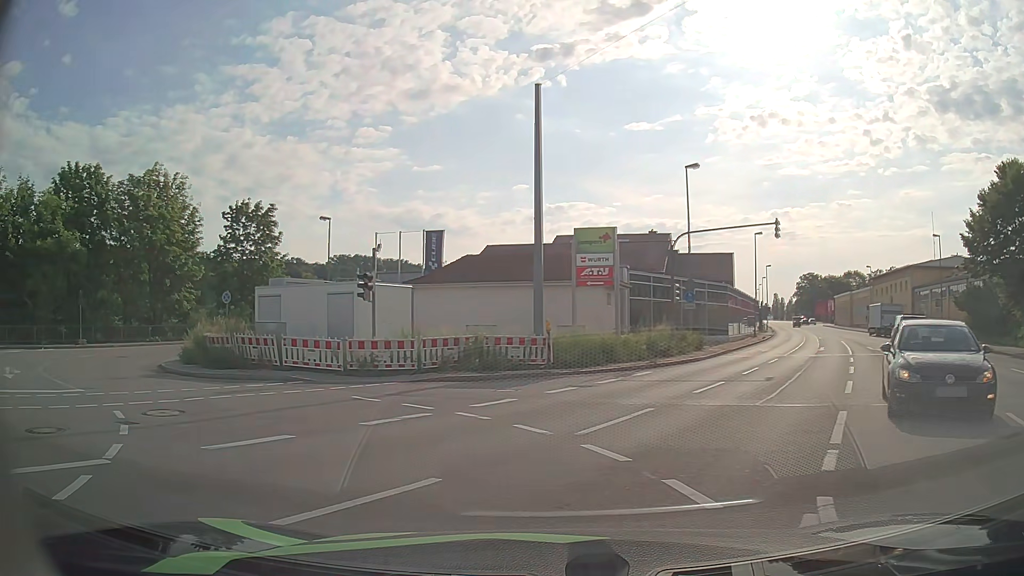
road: primary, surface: asphalt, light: Day
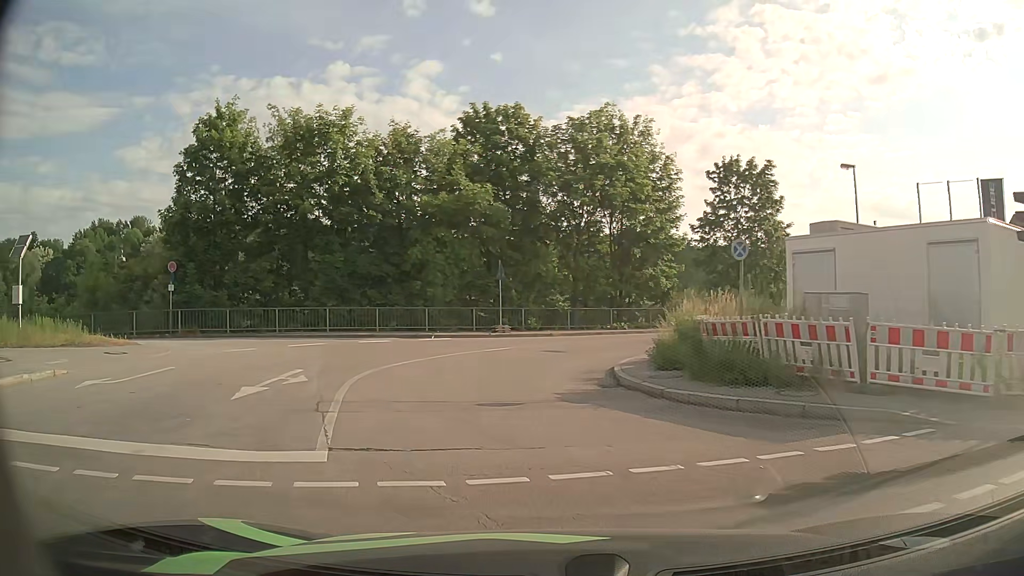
(-4.6, +10.6) m; -41°
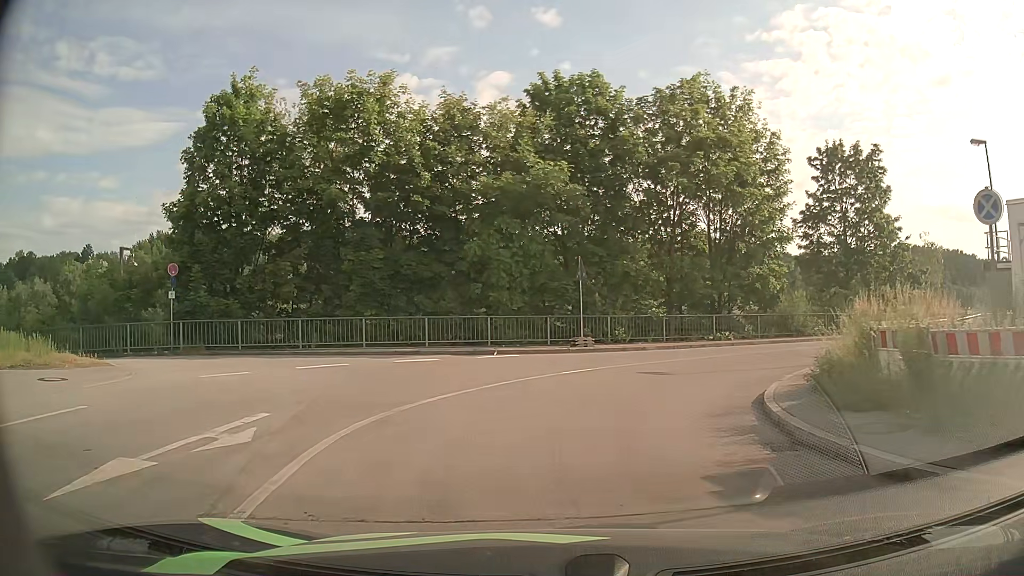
(-0.4, +5.9) m; -6°
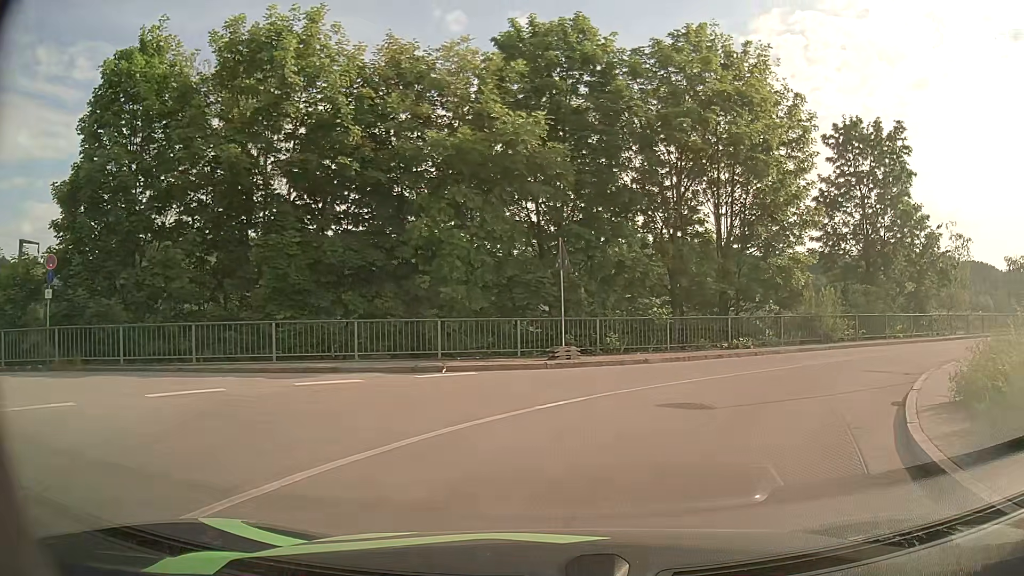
(0.0, +6.0) m; +1°
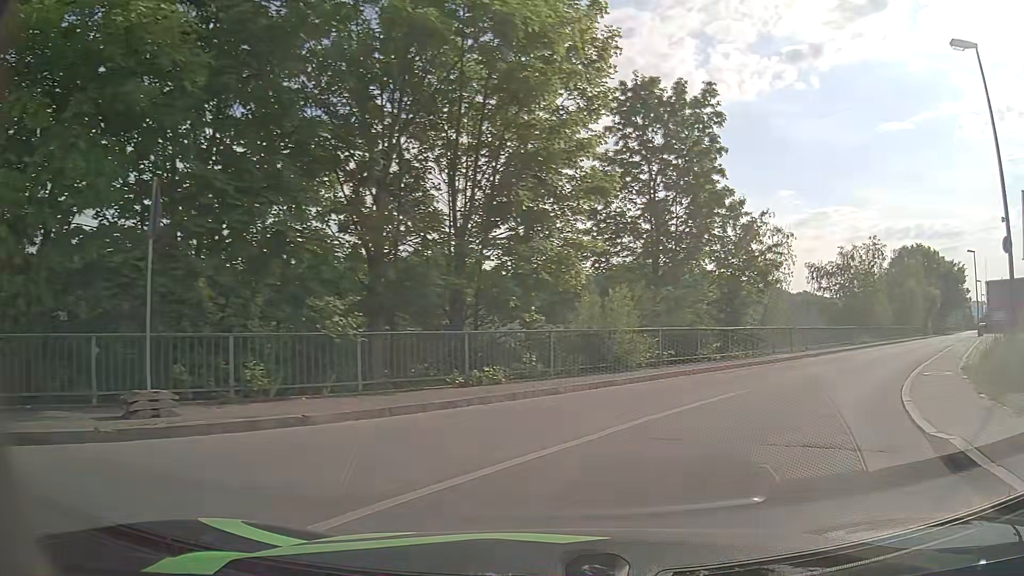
(+1.7, +8.8) m; +23°
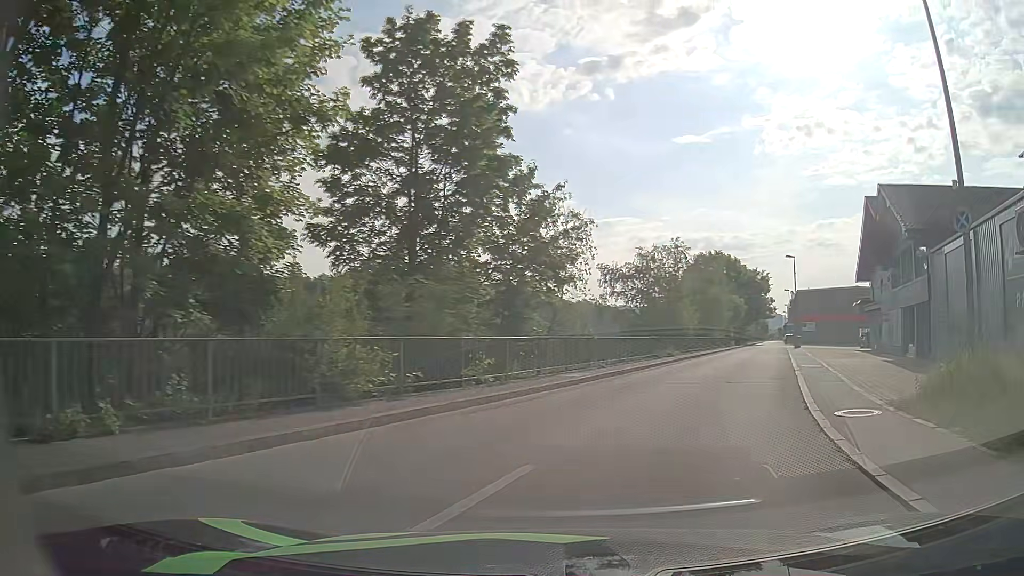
(+1.1, +6.4) m; +18°
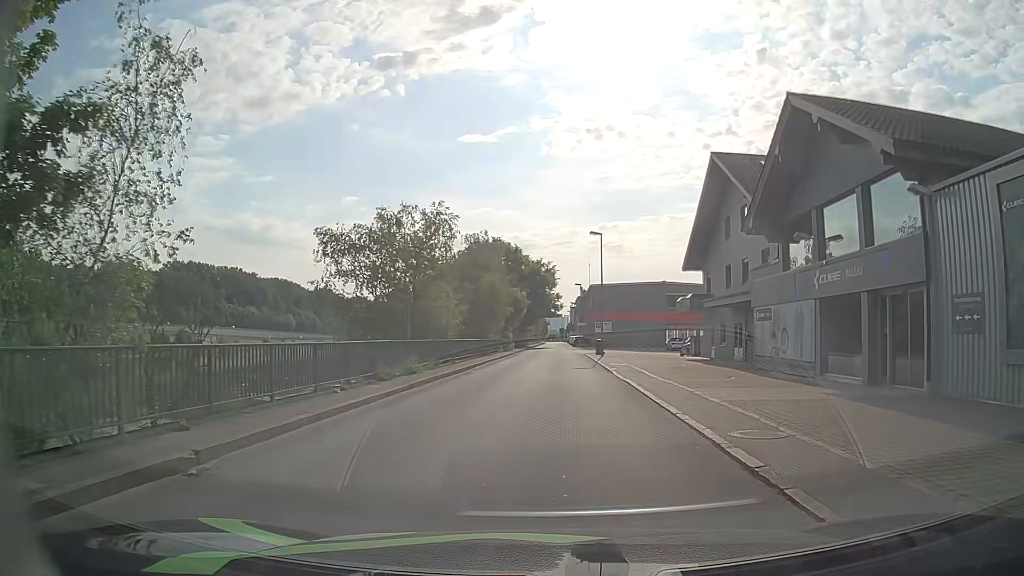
(+3.7, +14.9) m; +20°
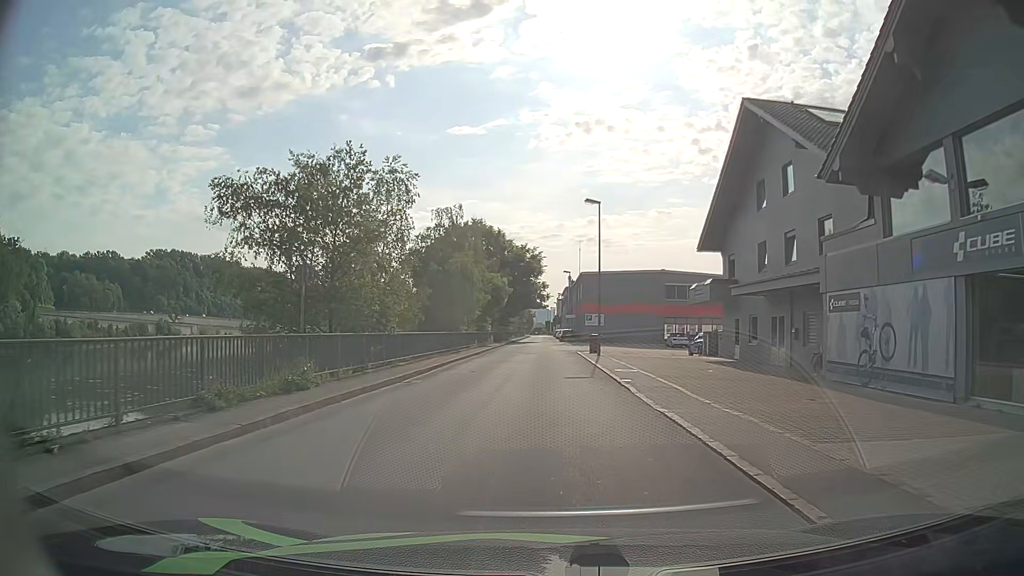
(+0.2, +8.9) m; +2°
(0, +10) (0, +20) (0, +30) (0, +40) (-1, +50) (-1, +60) (-1, +70) (-1, +80) (-1, +90) (-2, +100) m
